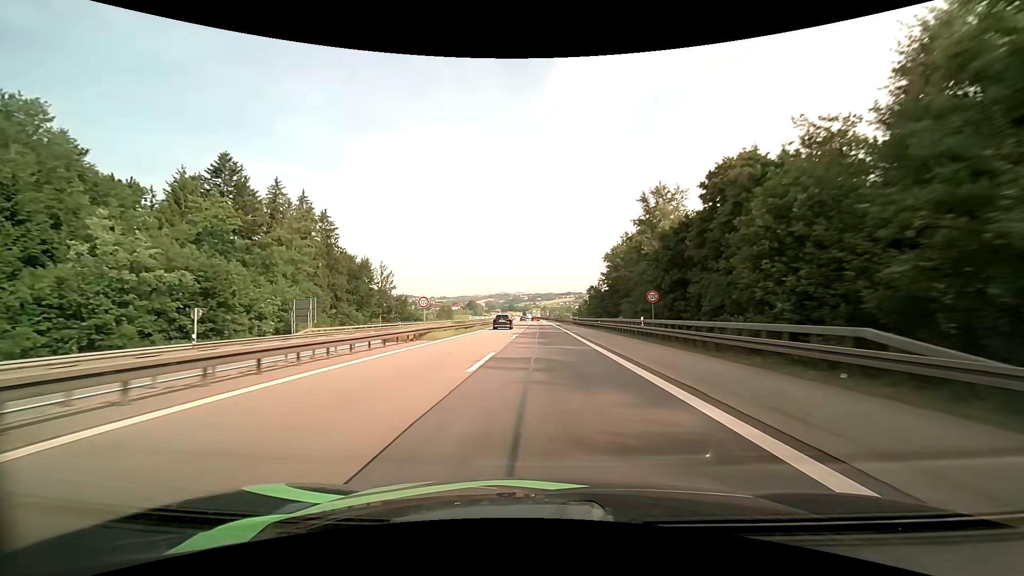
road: motorway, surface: asphalt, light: Day
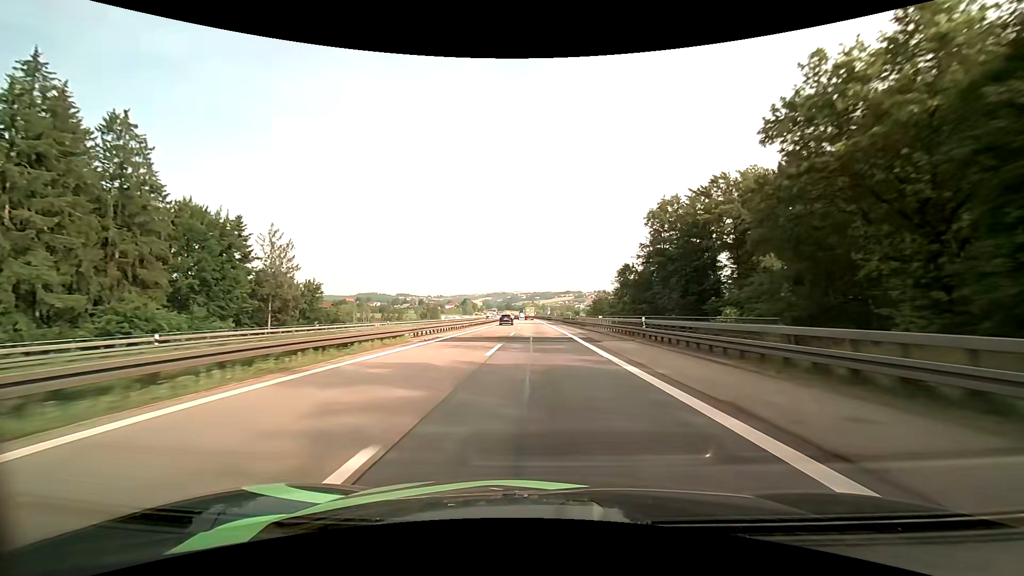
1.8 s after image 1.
(+0.1, +49.2) m; 0°
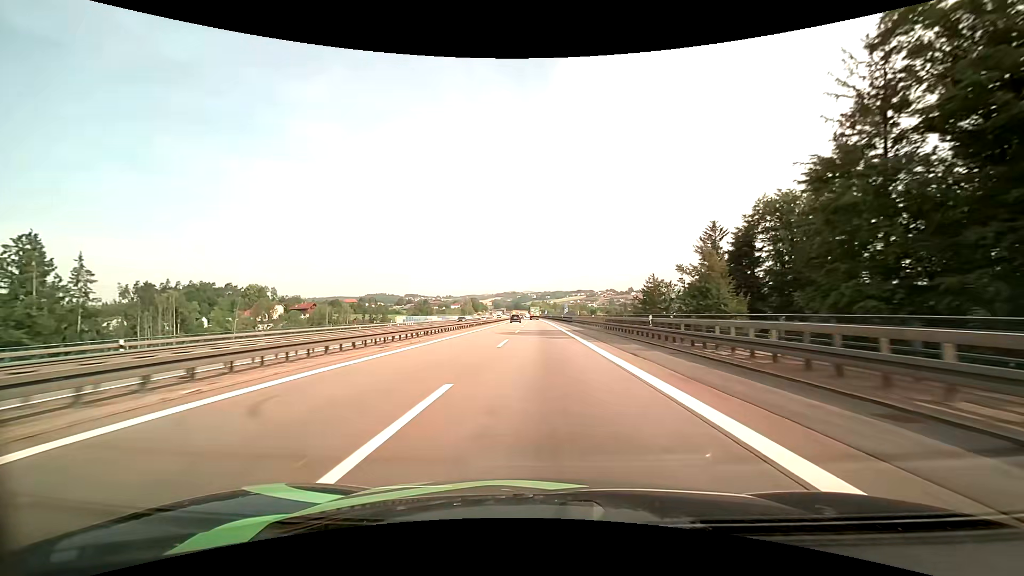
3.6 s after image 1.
(-0.2, +49.2) m; -1°
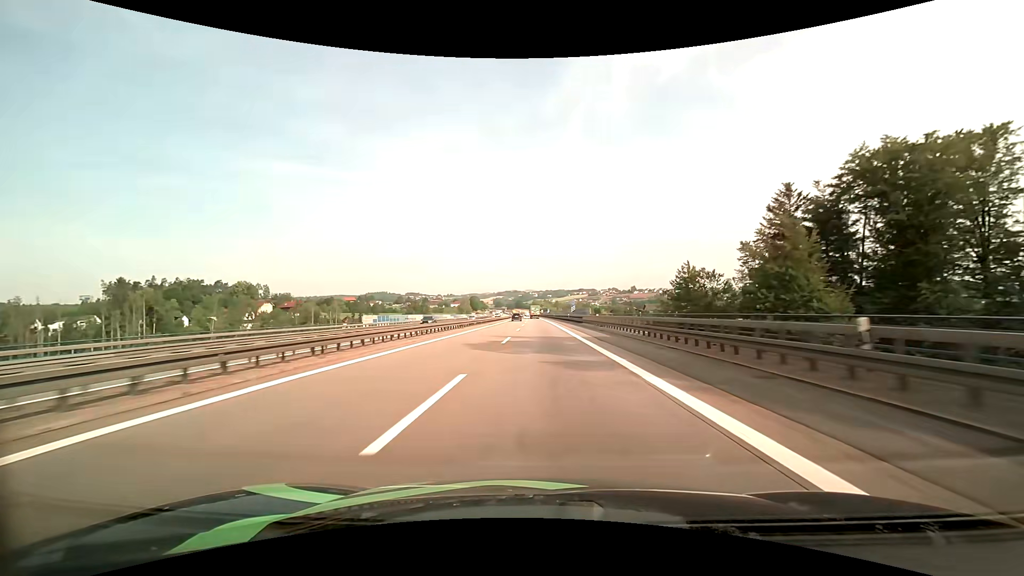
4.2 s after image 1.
(-0.1, +16.3) m; 0°
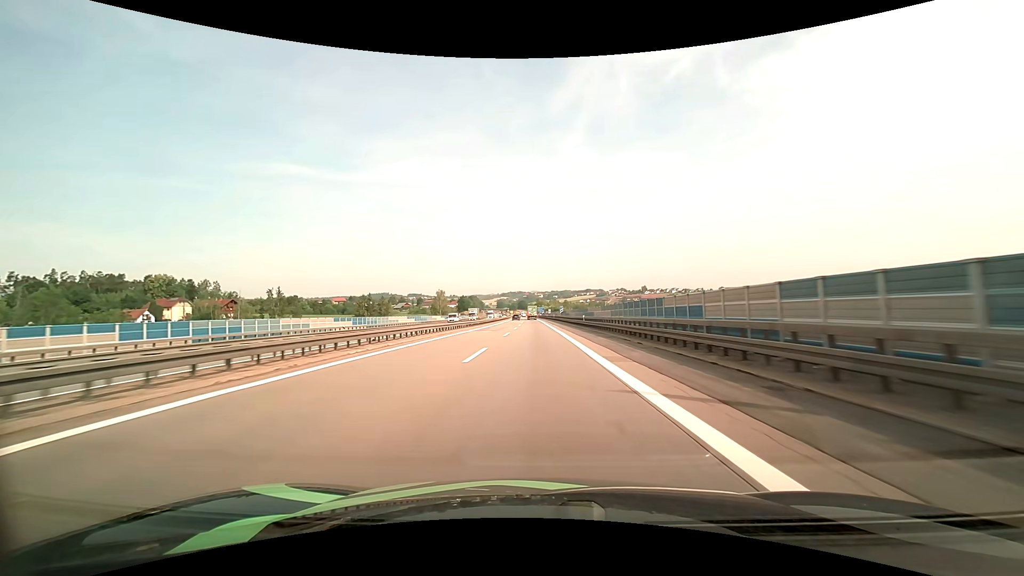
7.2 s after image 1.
(+0.1, +80.6) m; 0°
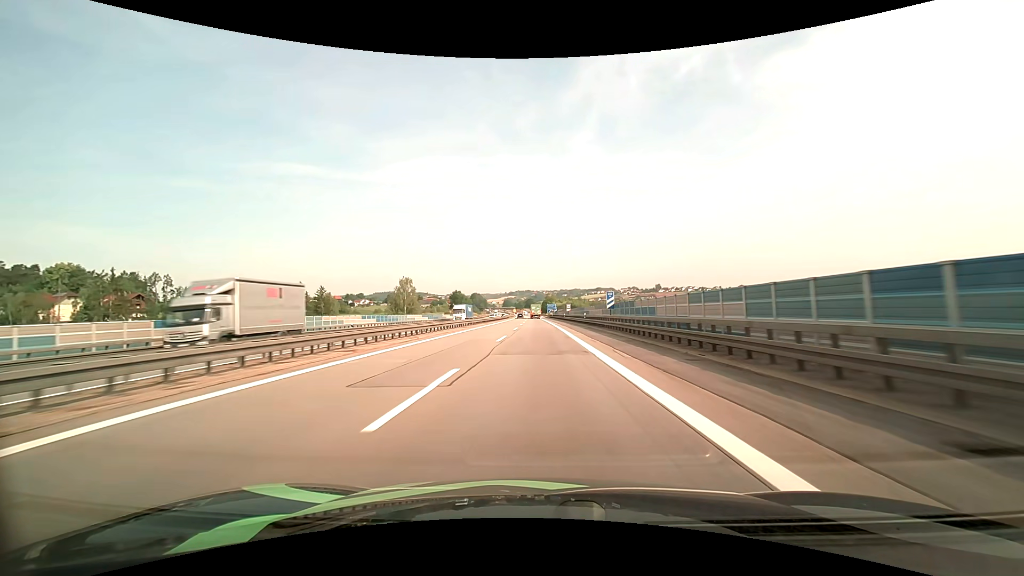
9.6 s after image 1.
(-0.6, +62.5) m; -1°
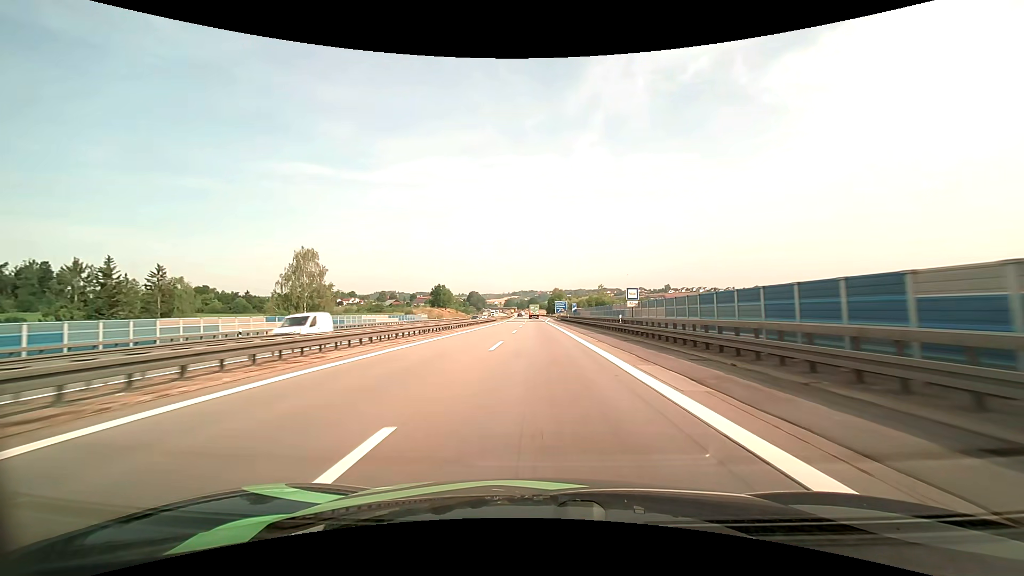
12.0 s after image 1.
(-0.5, +59.9) m; -1°
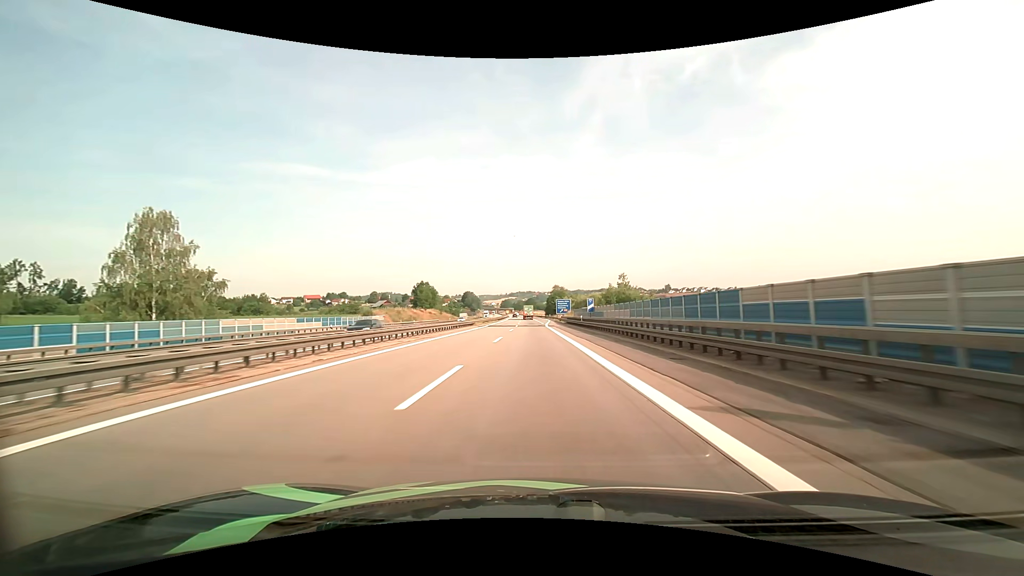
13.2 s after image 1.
(+0.2, +29.0) m; 0°
(0, +10) (0, +20) (0, +30) (0, +40) (0, +50) (0, +60) (-1, +70) (-1, +80) (0, +90) (0, +100) m
